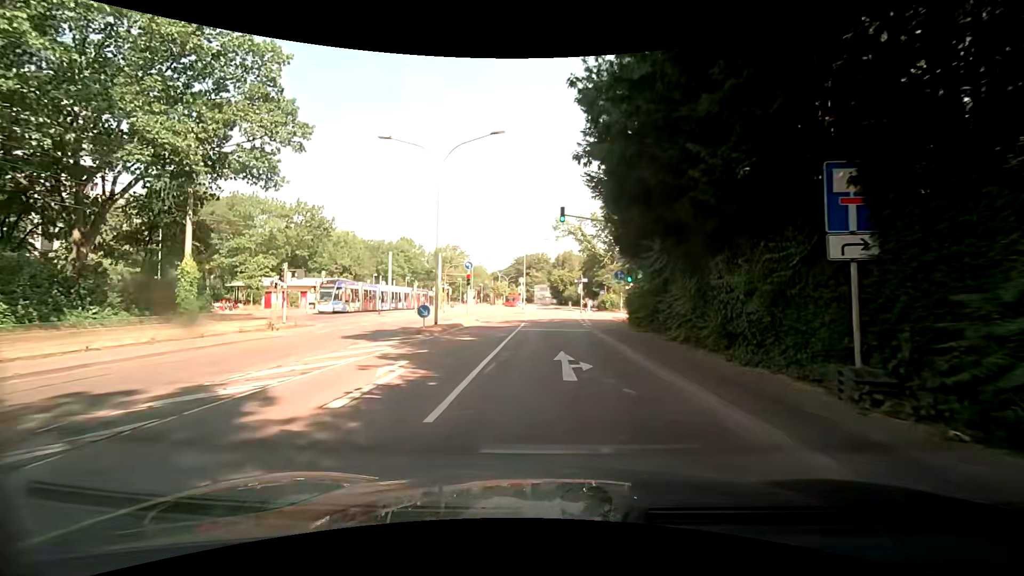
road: secondary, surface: asphalt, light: Day
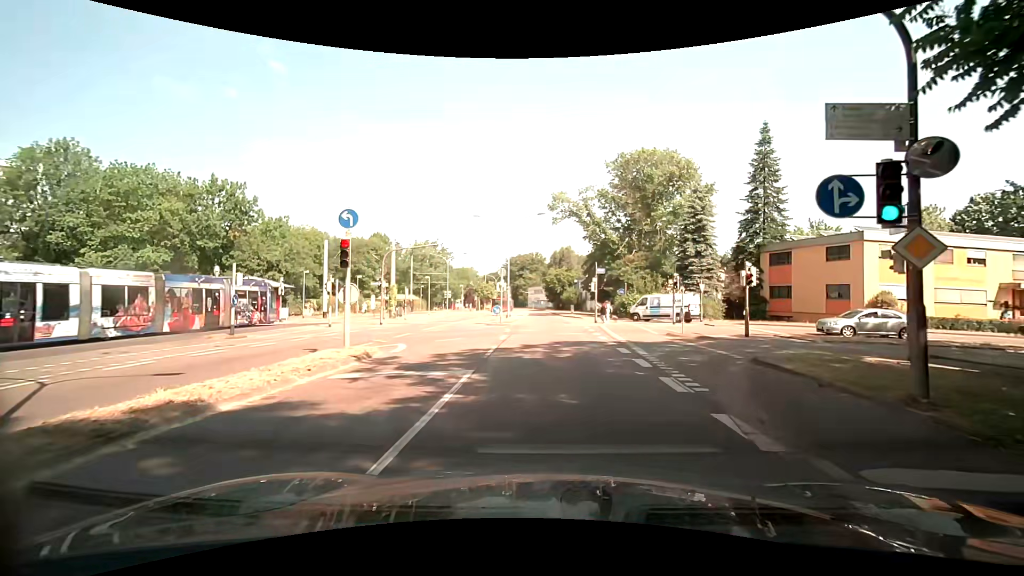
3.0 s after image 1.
(0.0, +20.2) m; 0°
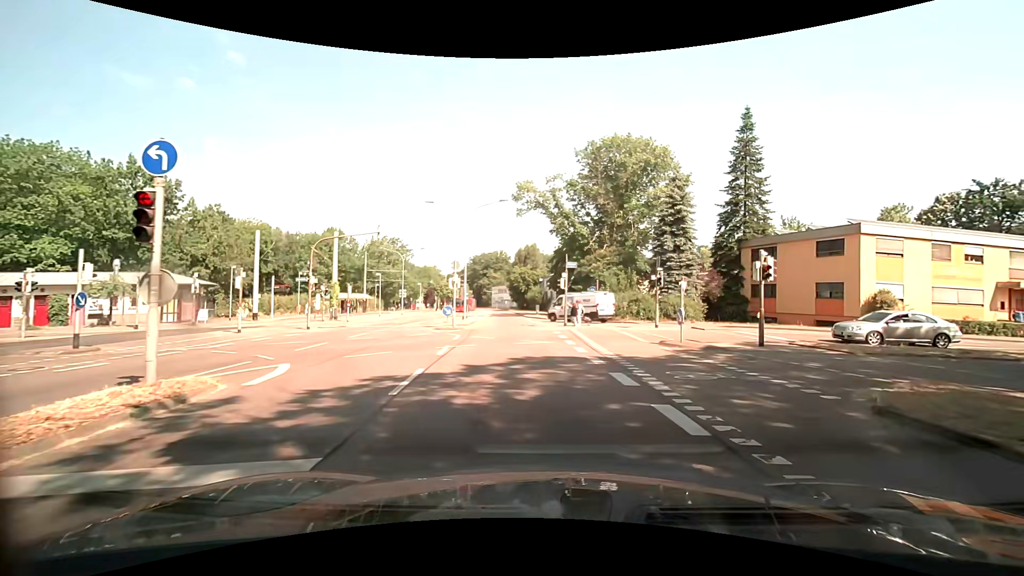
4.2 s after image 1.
(+0.2, +5.5) m; +5°
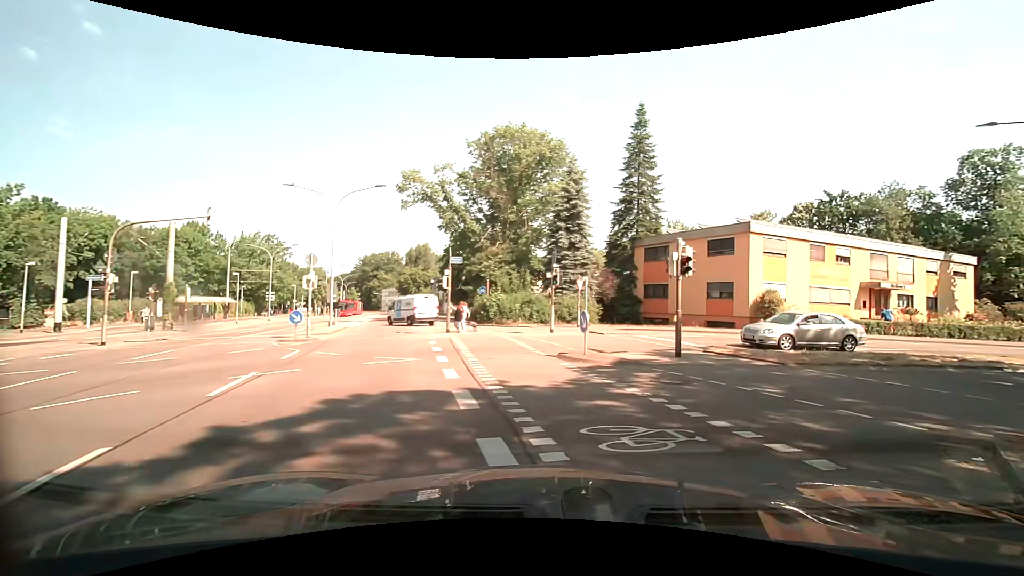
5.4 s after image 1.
(+0.5, +4.7) m; +11°
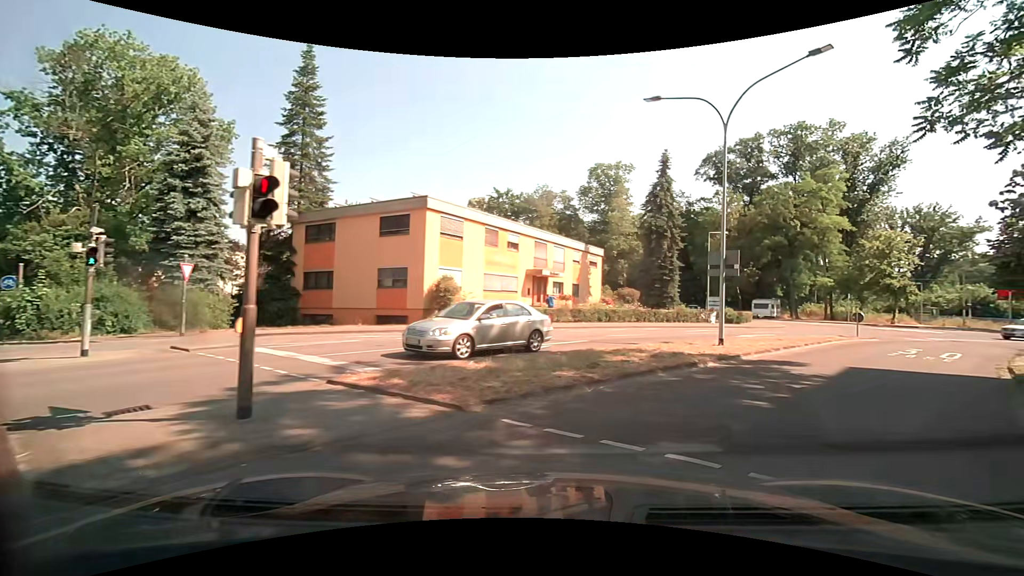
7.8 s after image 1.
(+2.7, +8.1) m; +37°
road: residential
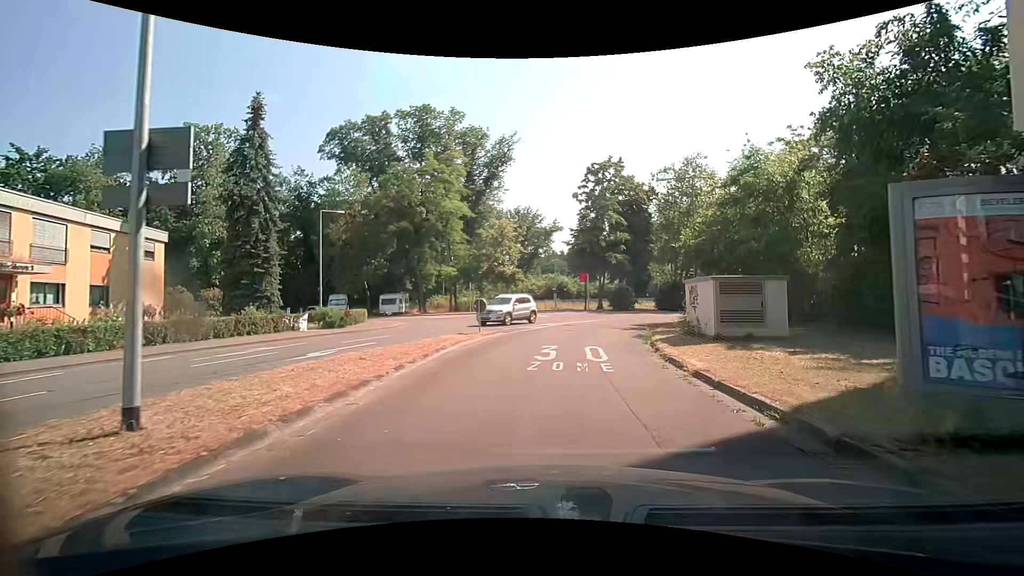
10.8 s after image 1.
(+5.3, +11.9) m; +39°
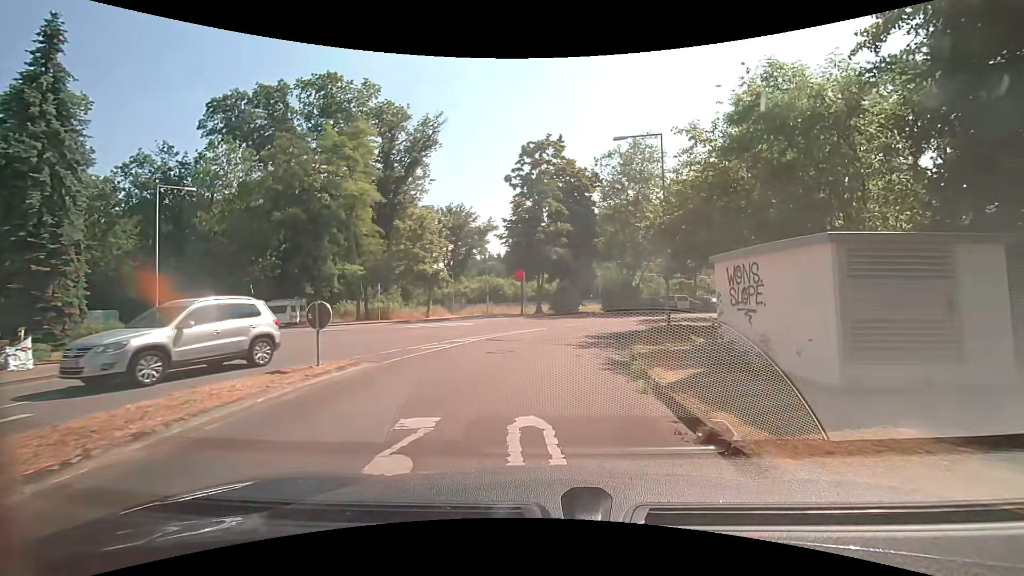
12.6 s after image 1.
(+0.4, +9.2) m; +5°
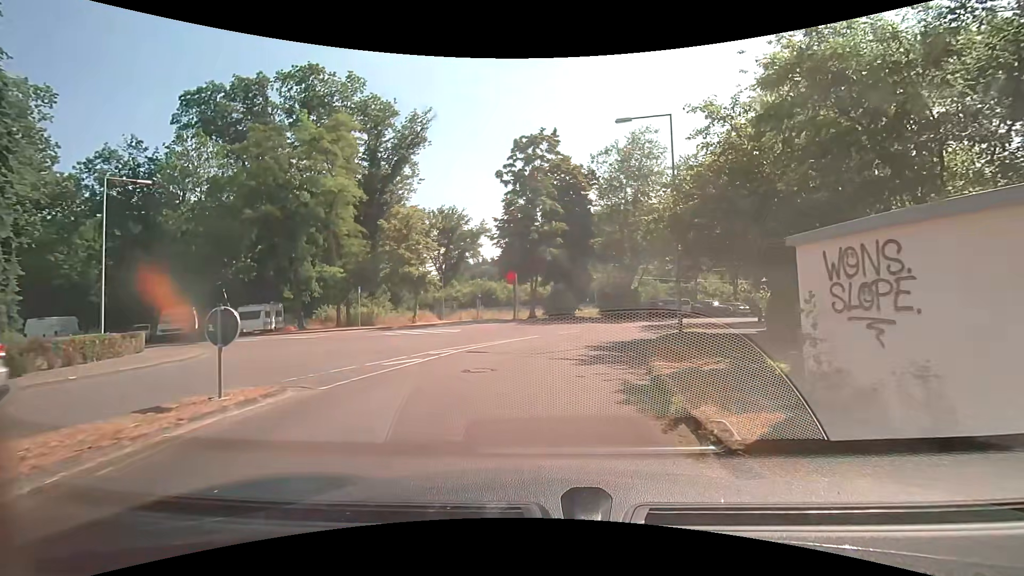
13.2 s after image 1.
(0.0, +3.0) m; +1°
